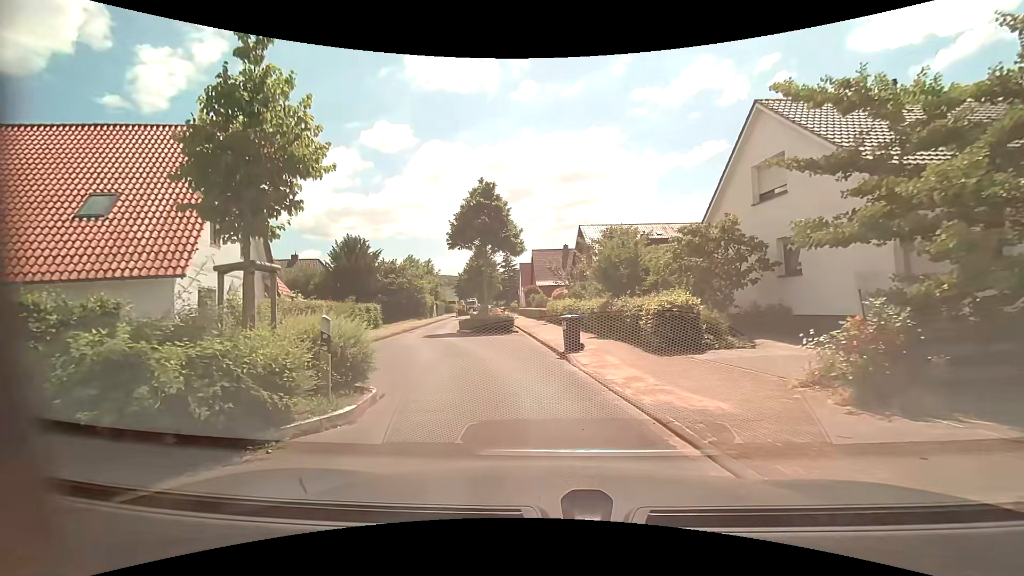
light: Day
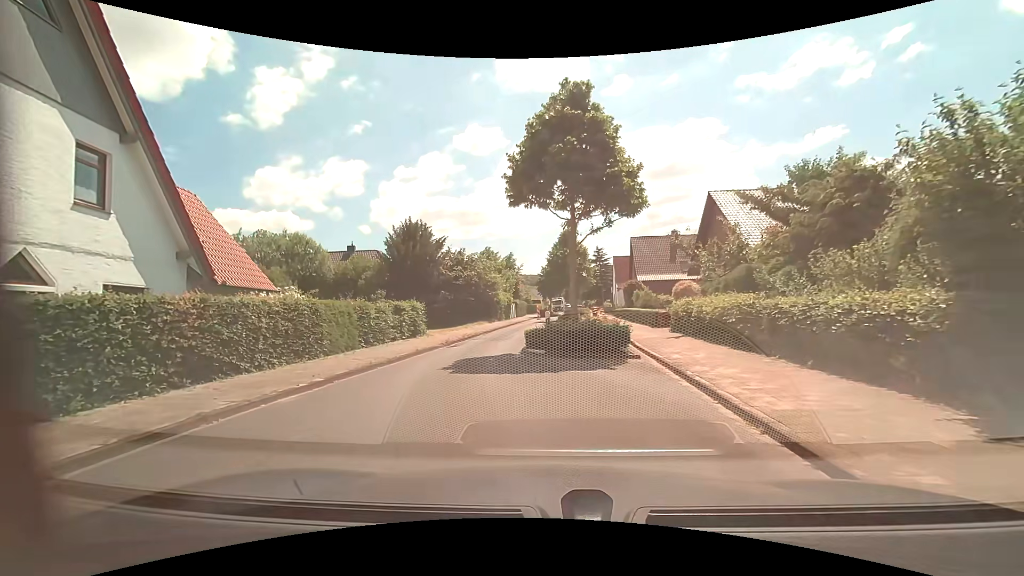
(-1.0, +12.1) m; -10°
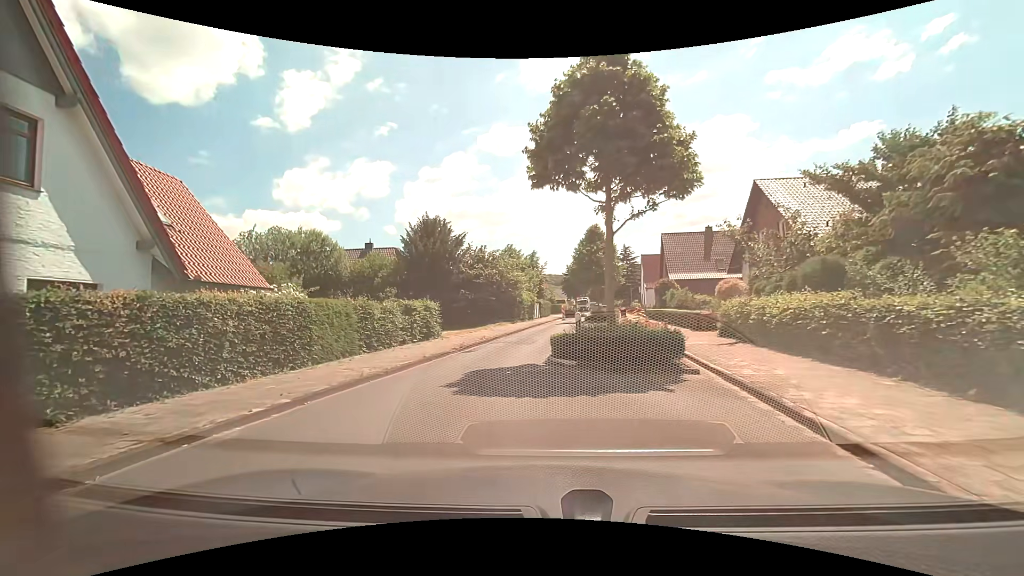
(0.0, +2.5) m; -1°
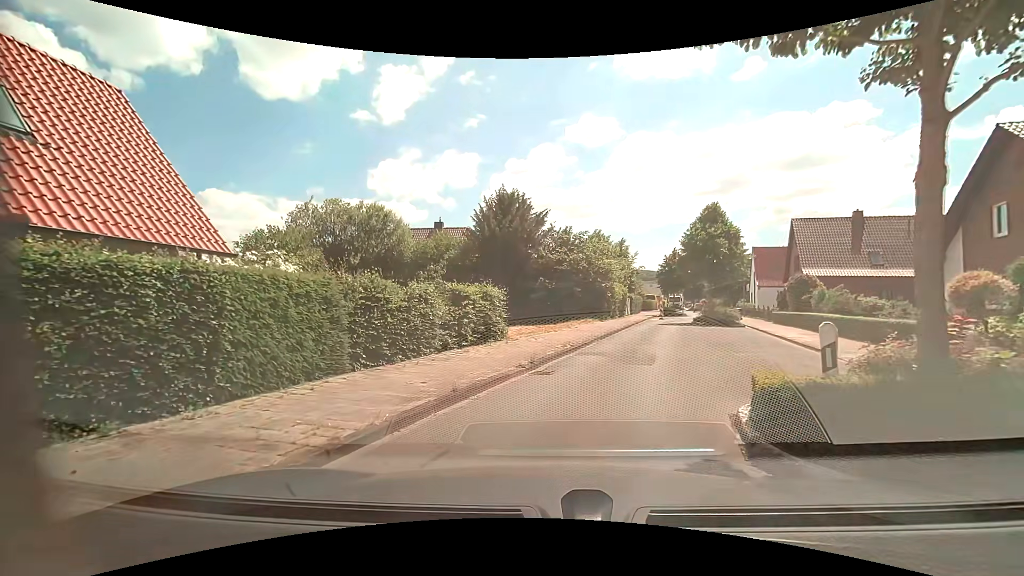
(-0.8, +7.3) m; -10°
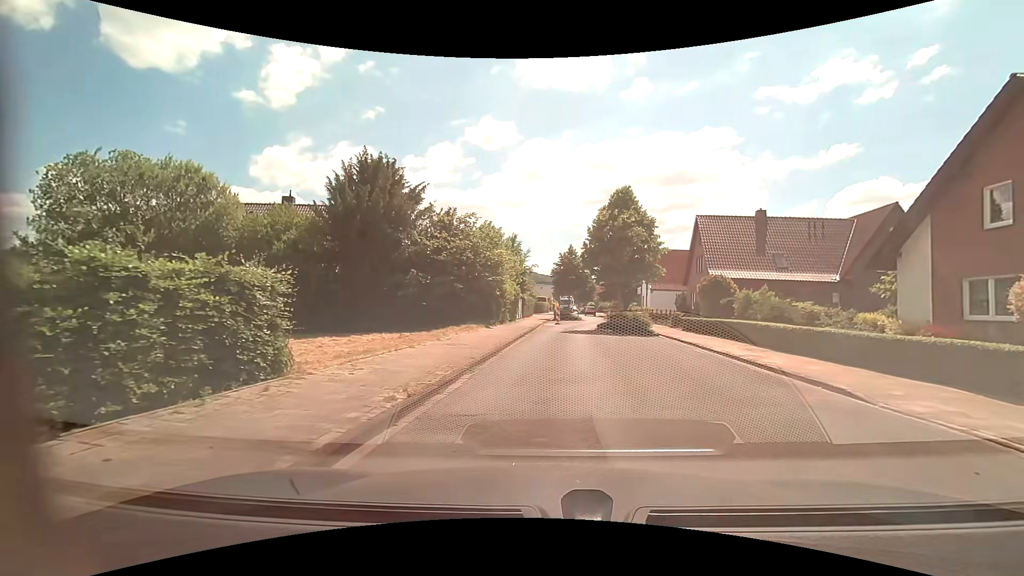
(+0.8, +8.2) m; +13°
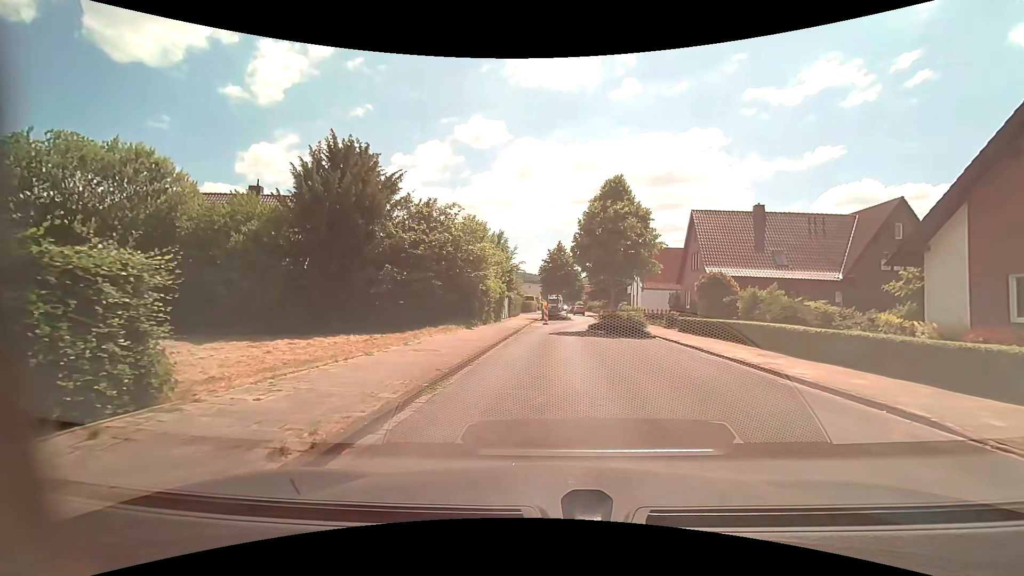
(0.0, +2.5) m; +2°
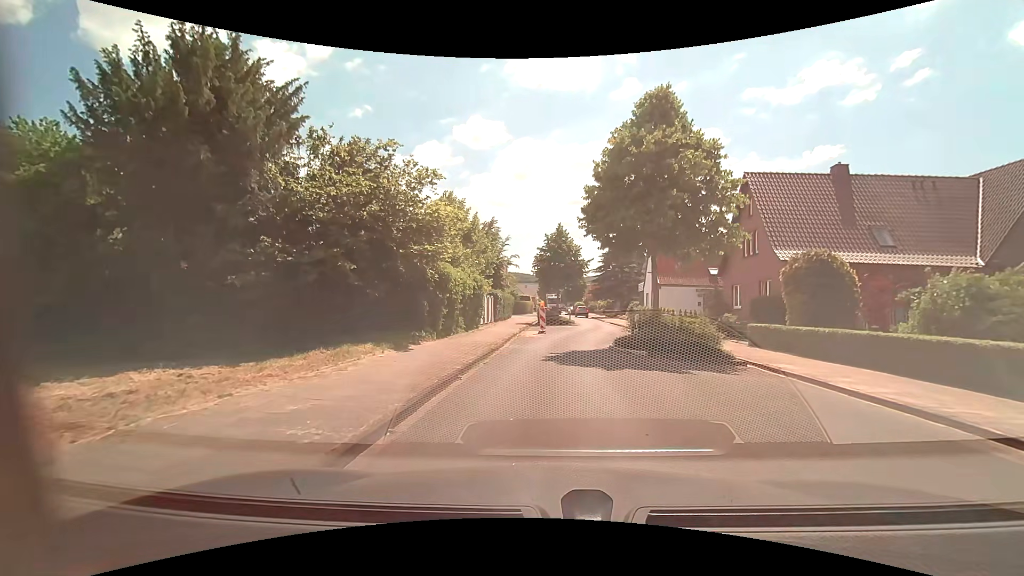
(0.0, +11.3) m; 0°
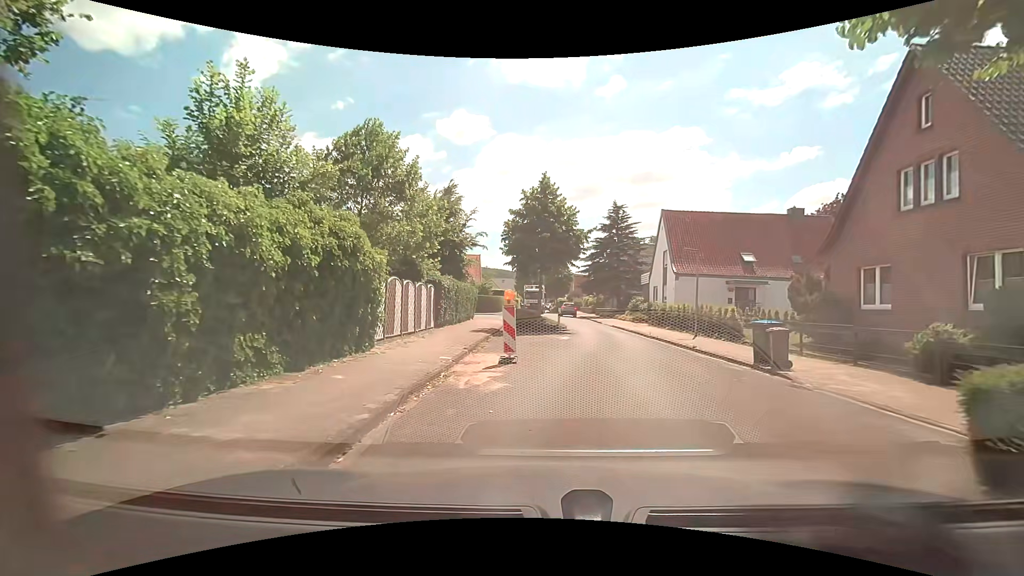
(+0.2, +14.4) m; +2°
